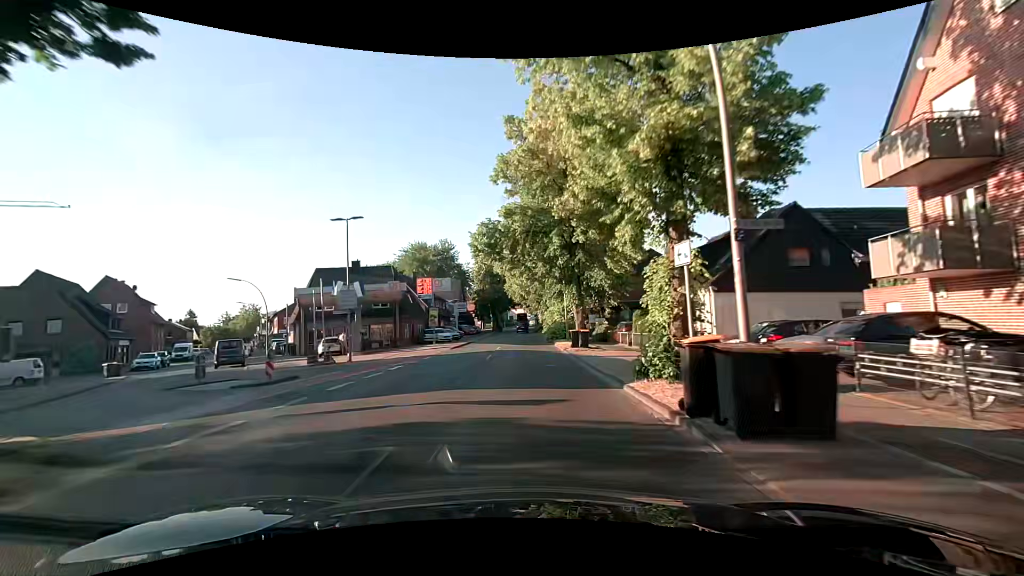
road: secondary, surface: asphalt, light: Day
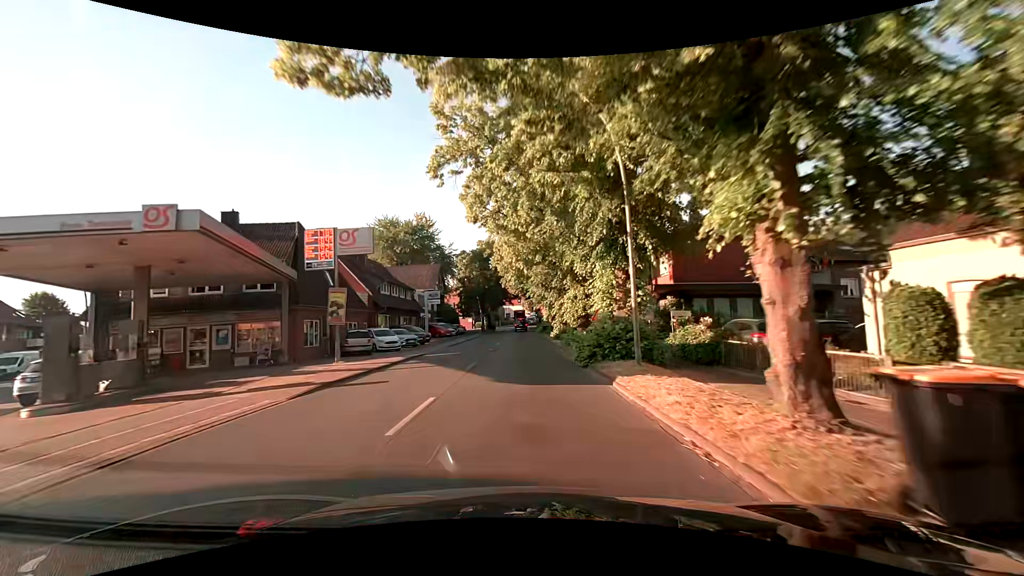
(0.0, +23.2) m; 0°
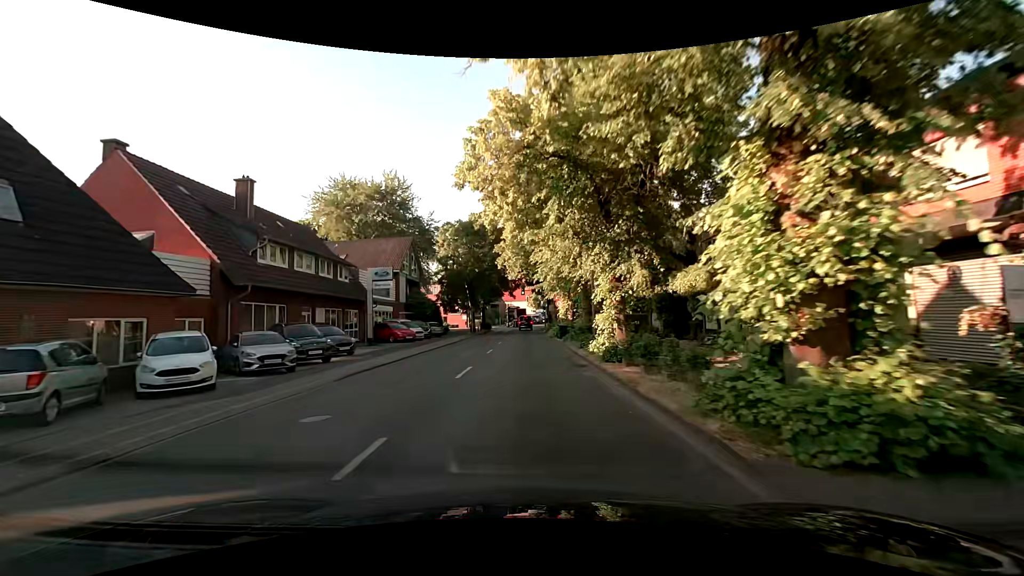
(0.0, +21.2) m; 0°
